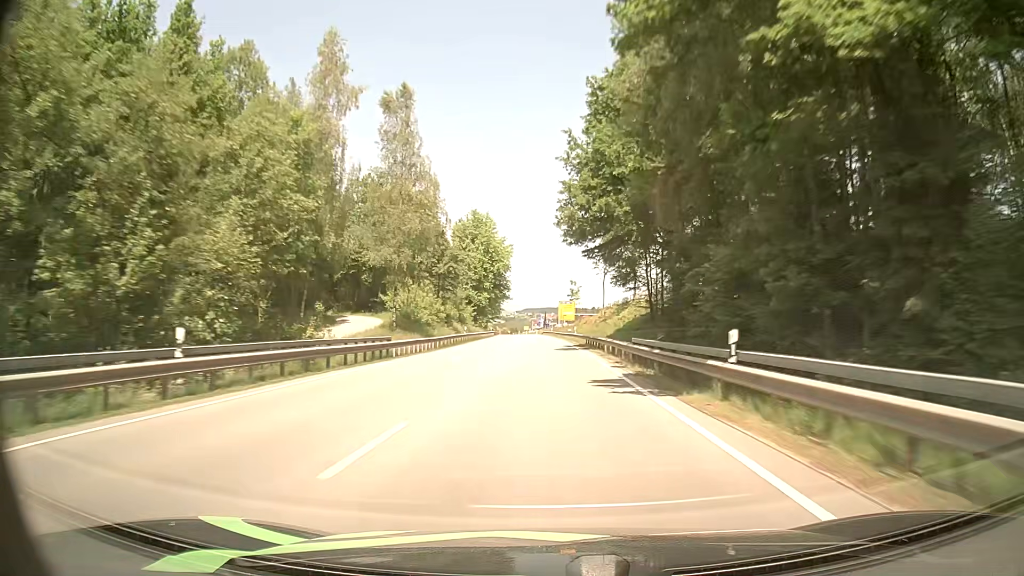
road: primary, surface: asphalt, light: Day
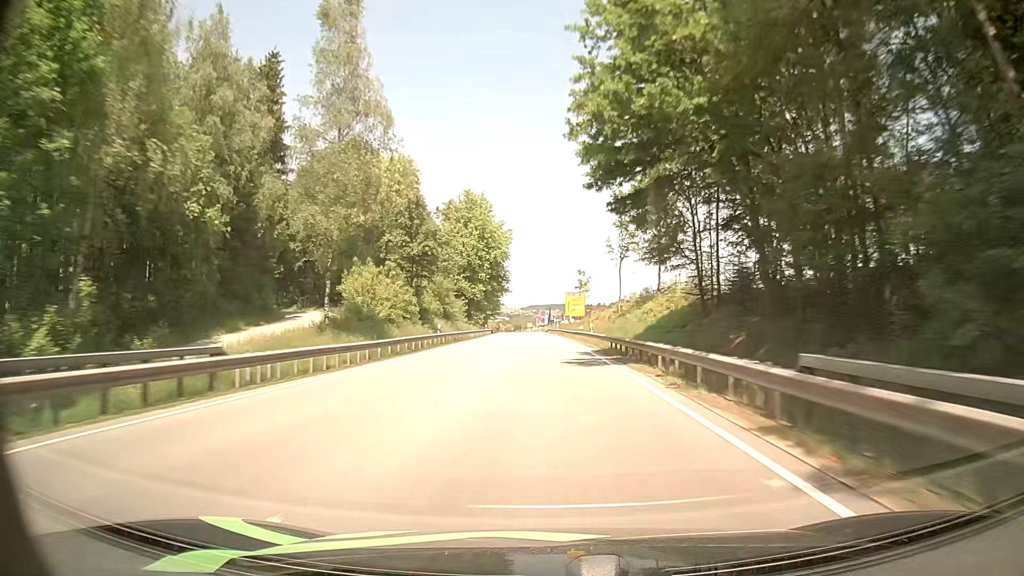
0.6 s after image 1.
(-0.1, +17.1) m; 0°
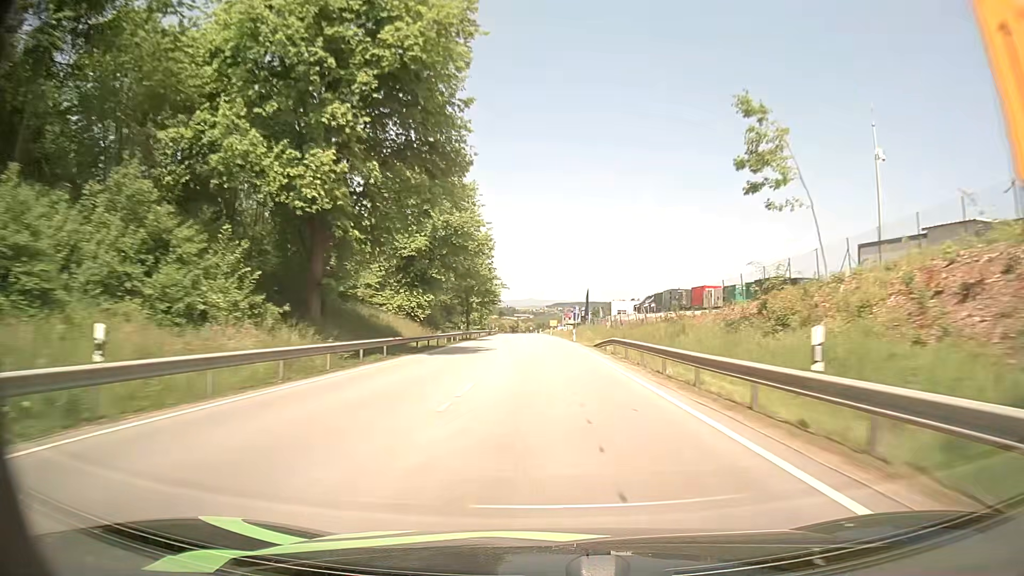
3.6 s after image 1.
(-1.9, +86.1) m; -2°
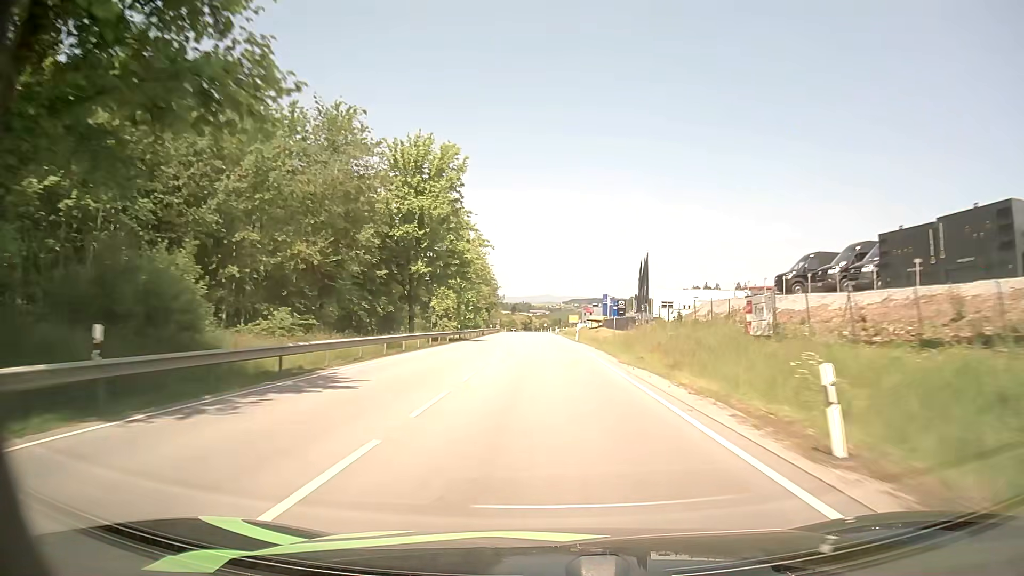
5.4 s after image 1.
(-0.5, +51.7) m; -1°
(0, +10) (0, +20) (0, +30) (0, +40) (-1, +50) (-1, +60) (-1, +70) (-2, +80) (-2, +90) (-2, +100) m
